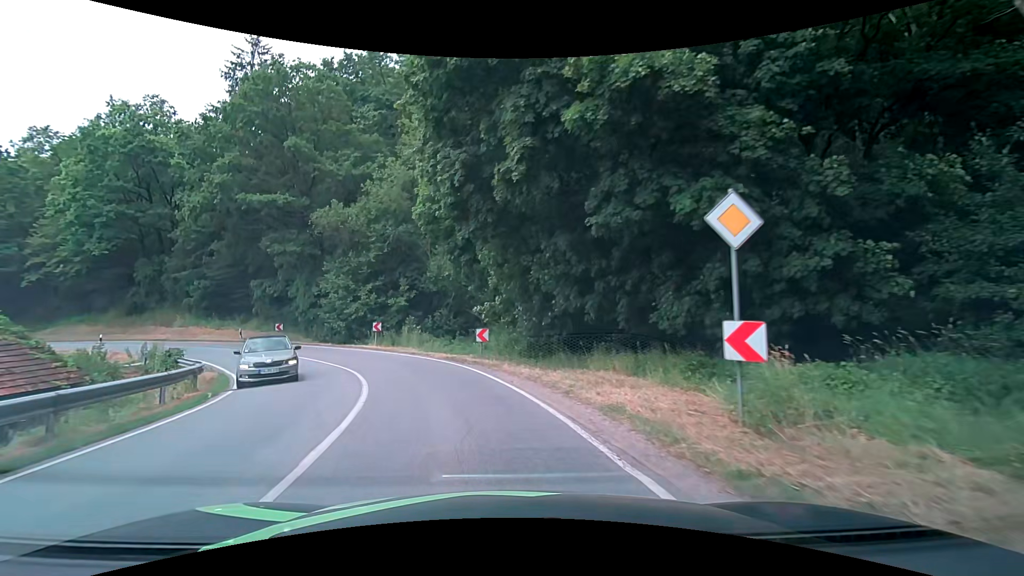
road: secondary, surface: asphalt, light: Day
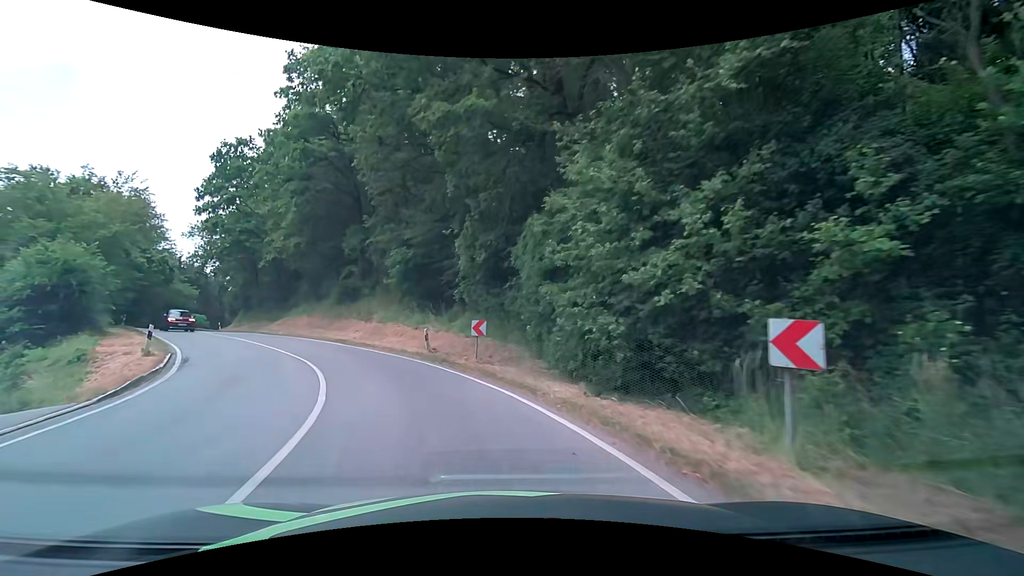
(-6.5, +25.6) m; -32°
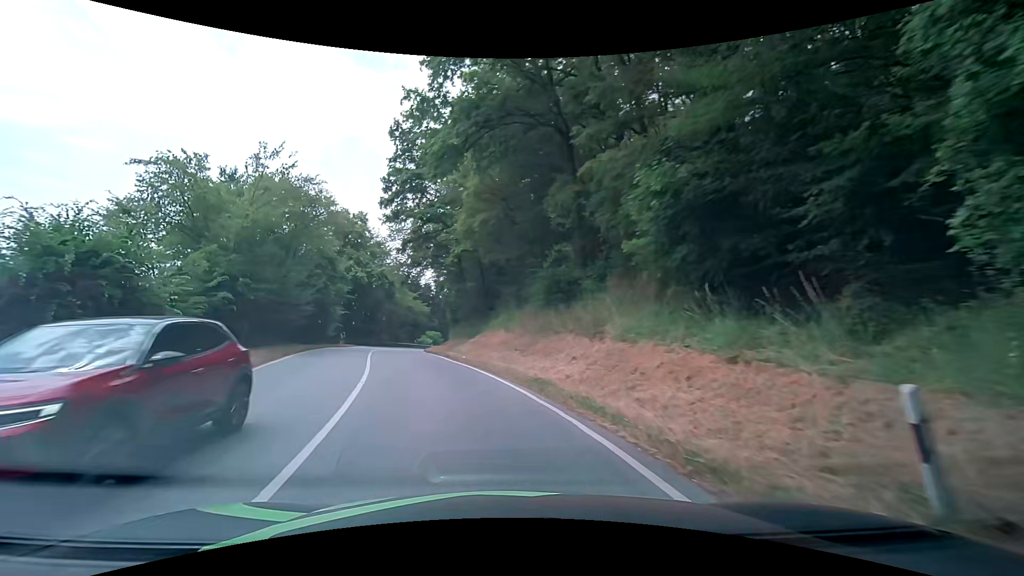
(-3.4, +16.0) m; -26°
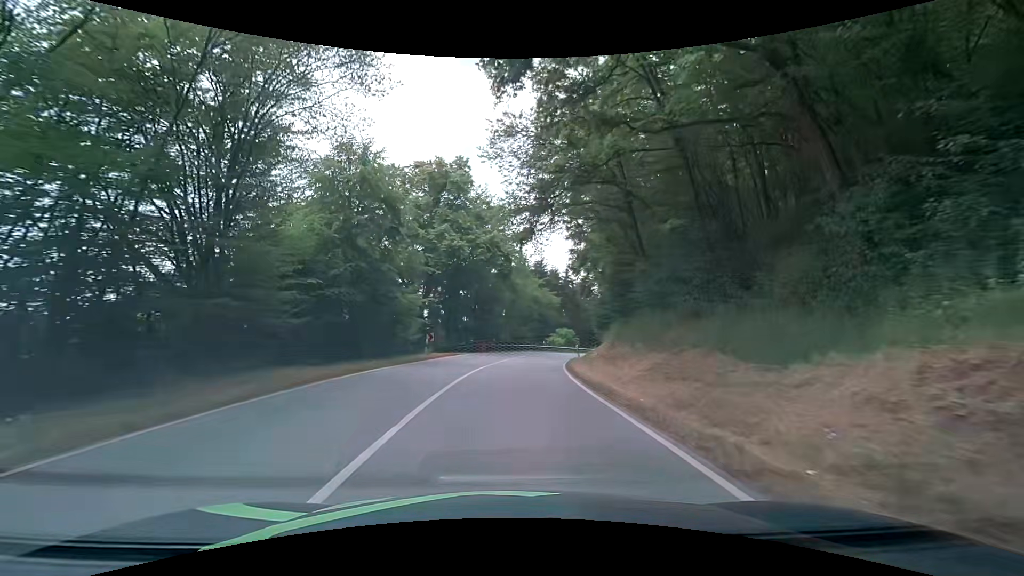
(-4.0, +22.3) m; -15°
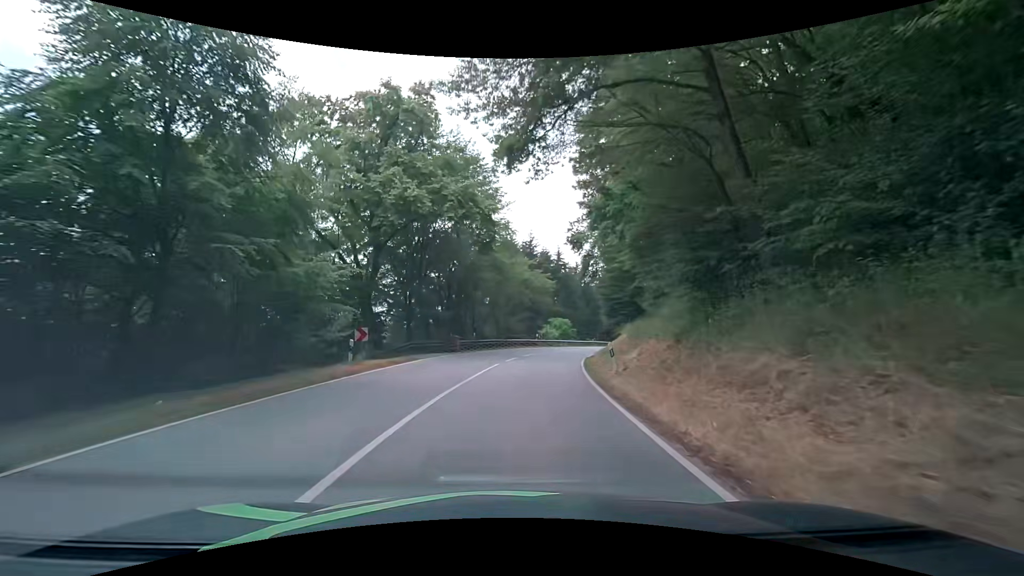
(+0.2, +12.1) m; +3°
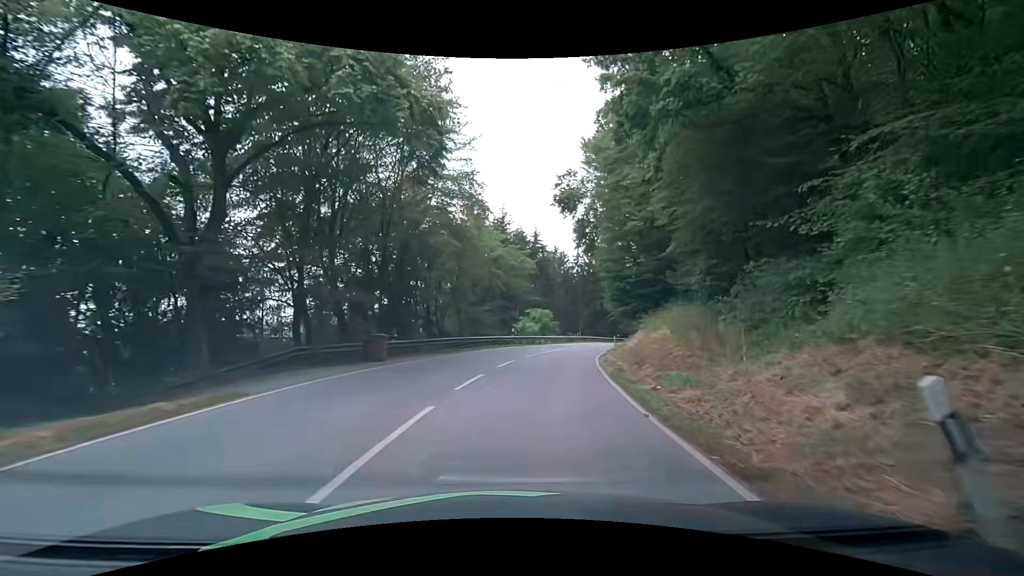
(+0.1, +13.0) m; +2°
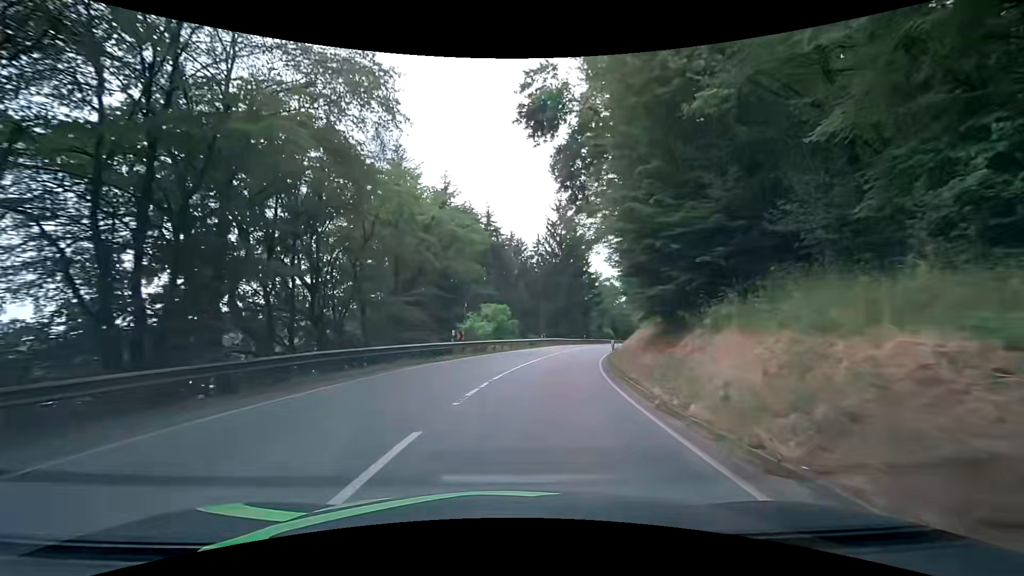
(+0.7, +14.0) m; +5°
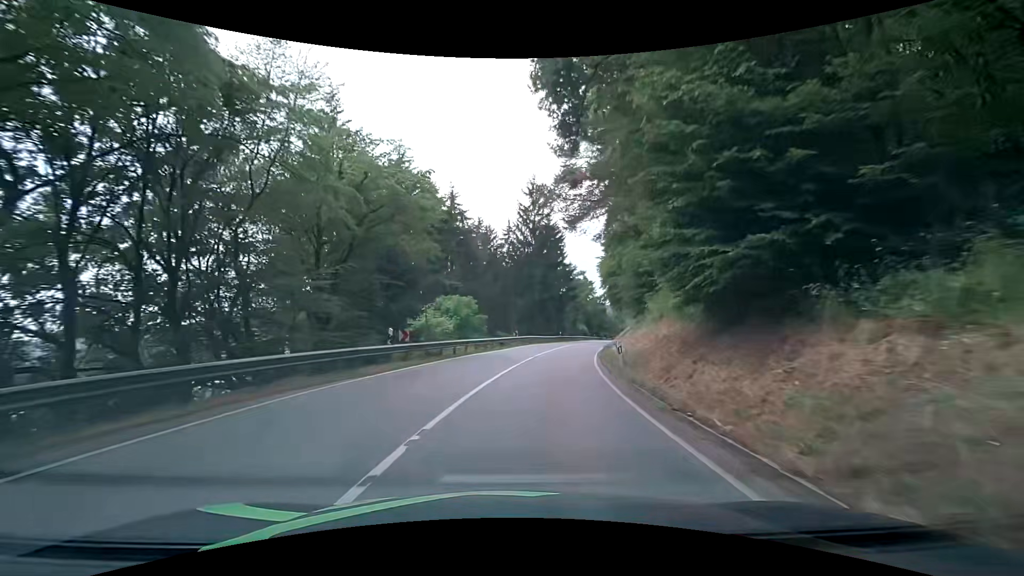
(+0.2, +7.4) m; +4°
(0, +10) (+1, +20) (+3, +30) (+5, +40) (+7, +49) (+10, +59) (+12, +69) (+14, +78) (+17, +88) (+19, +98) m
